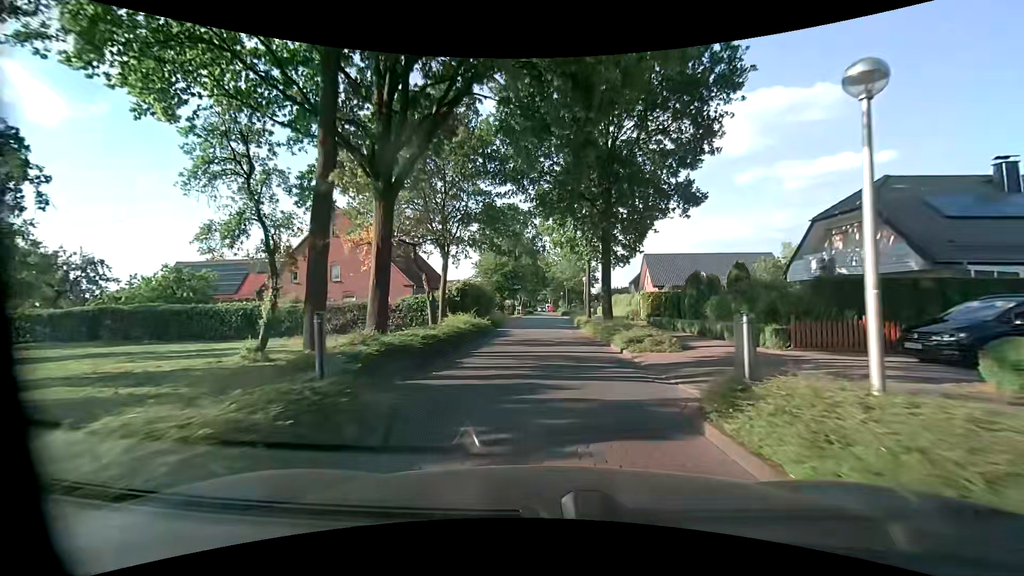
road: unclassified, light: Day
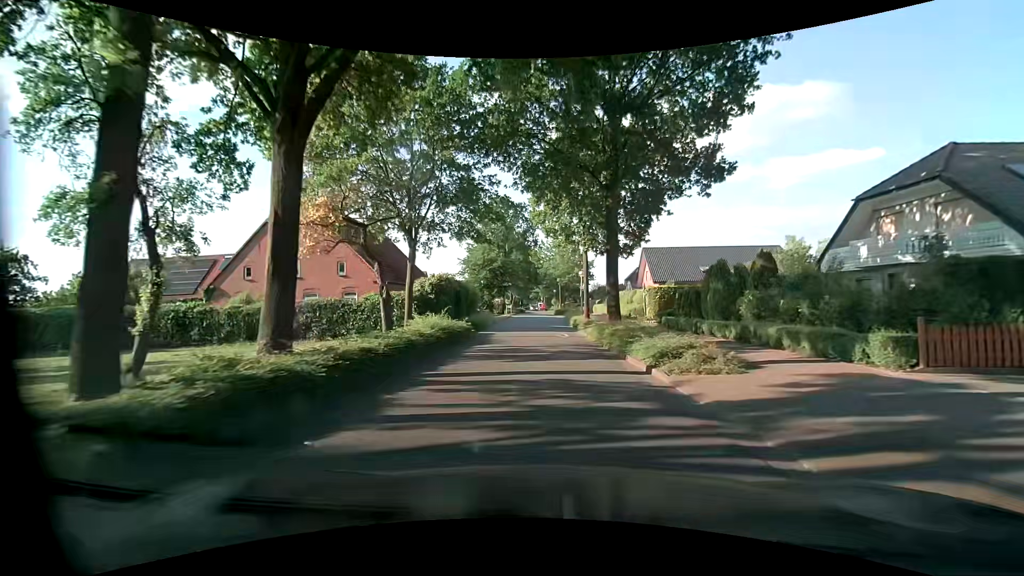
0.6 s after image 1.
(+0.1, +5.0) m; +2°
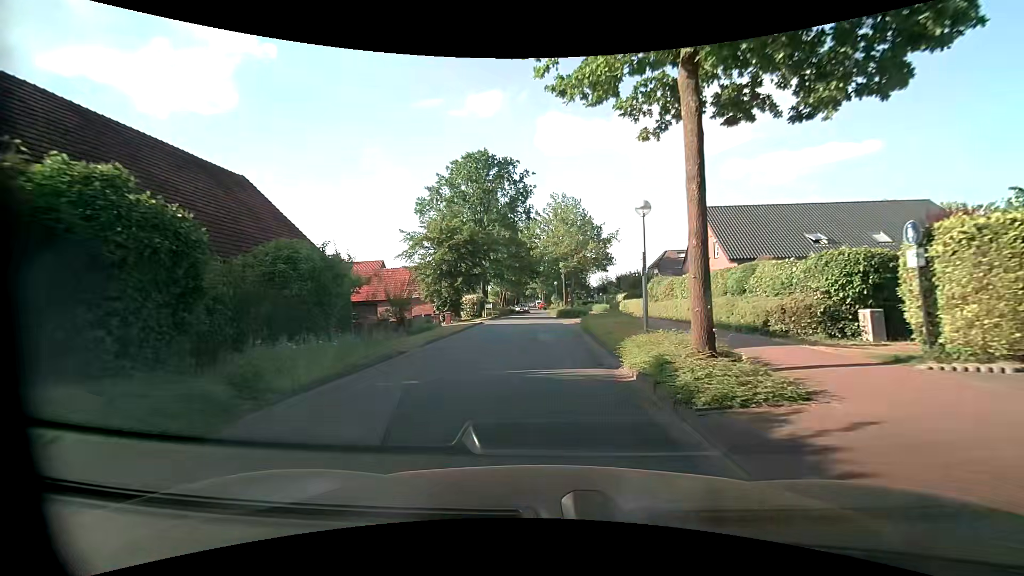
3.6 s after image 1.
(+0.1, +24.3) m; -1°
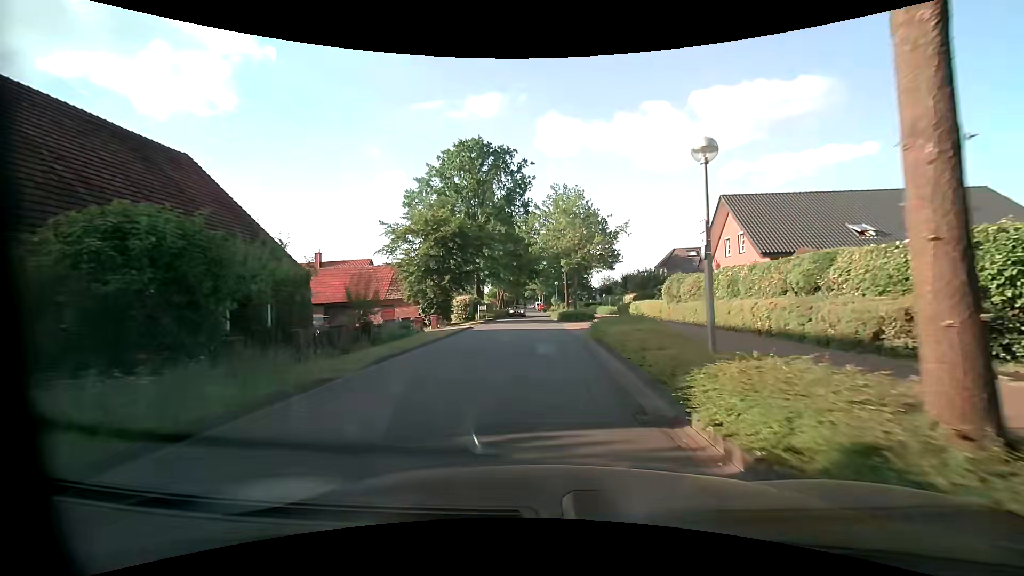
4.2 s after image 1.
(+0.1, +4.8) m; +1°
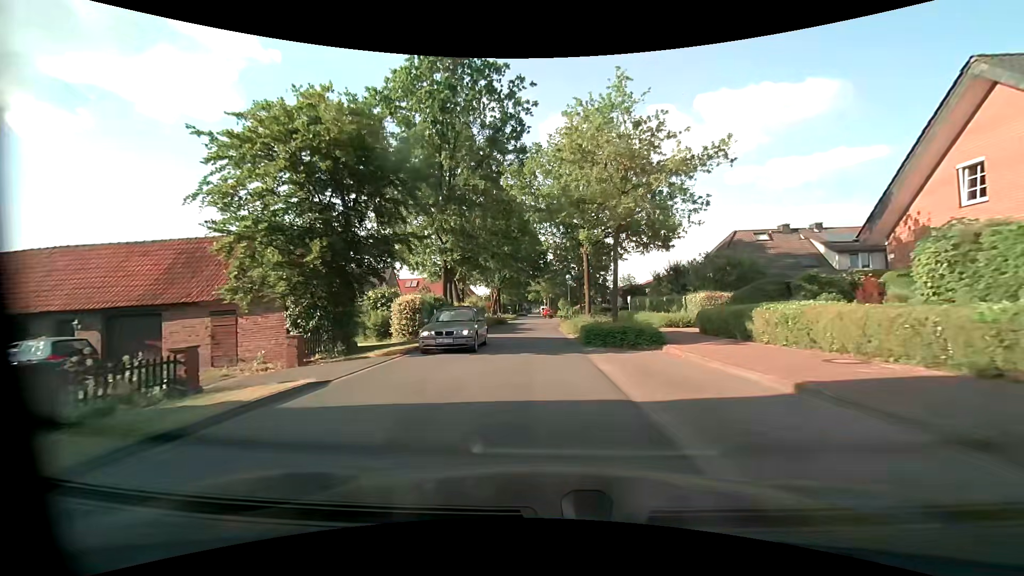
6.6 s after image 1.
(-0.1, +19.5) m; 0°
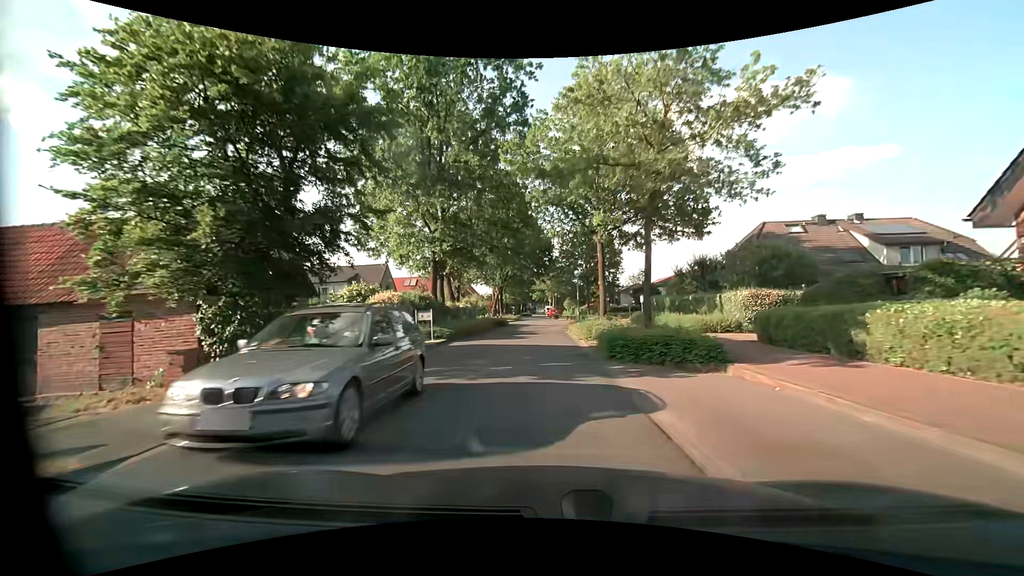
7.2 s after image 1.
(-0.1, +4.8) m; -1°
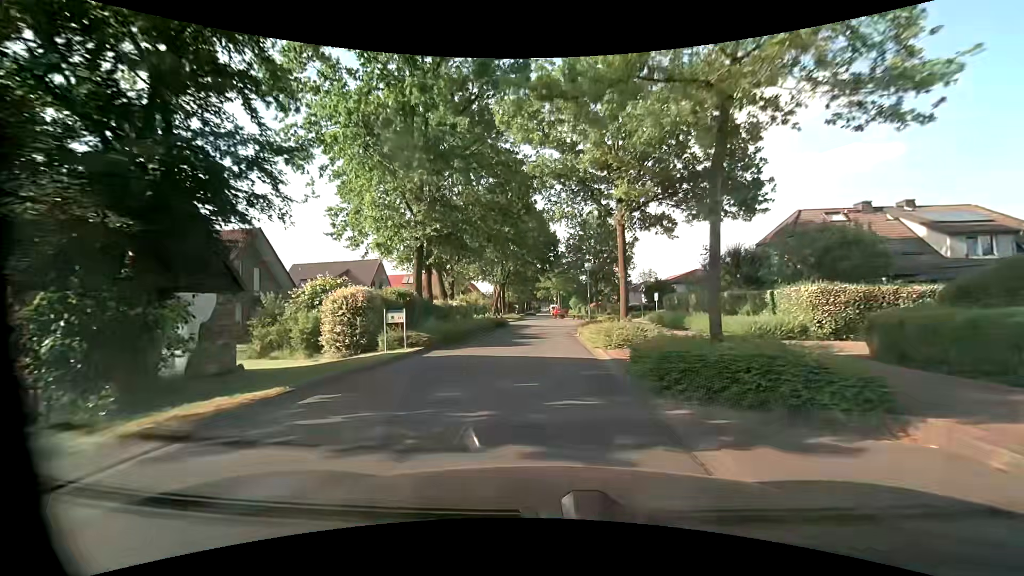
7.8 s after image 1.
(0.0, +4.8) m; 0°
